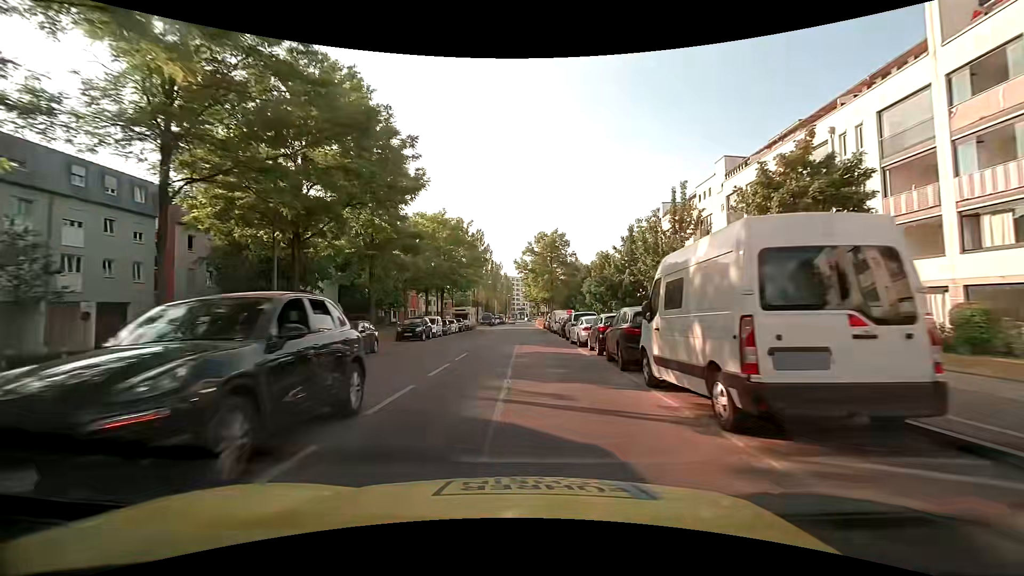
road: secondary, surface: asphalt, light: Day
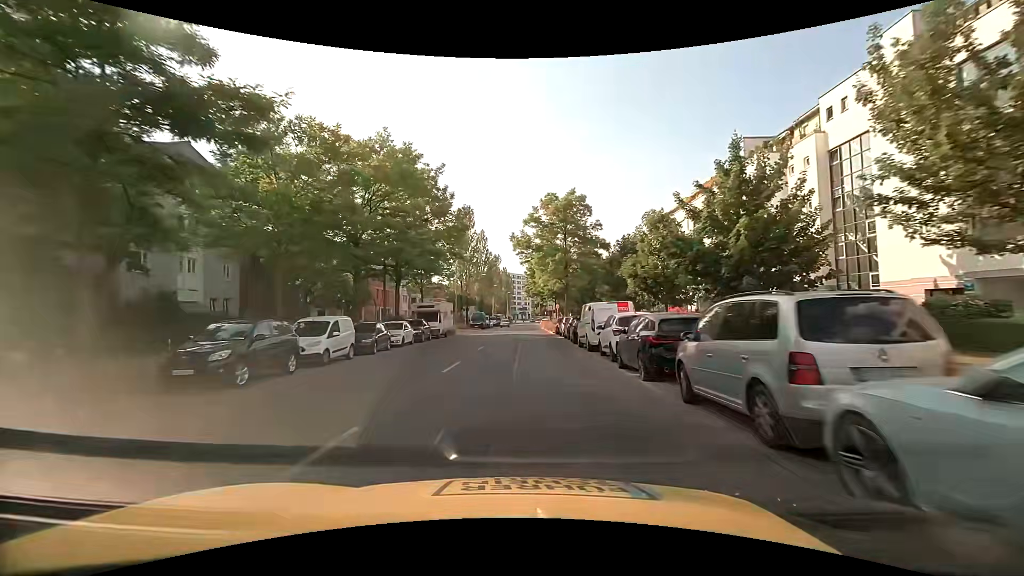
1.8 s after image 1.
(+0.2, +22.3) m; 0°
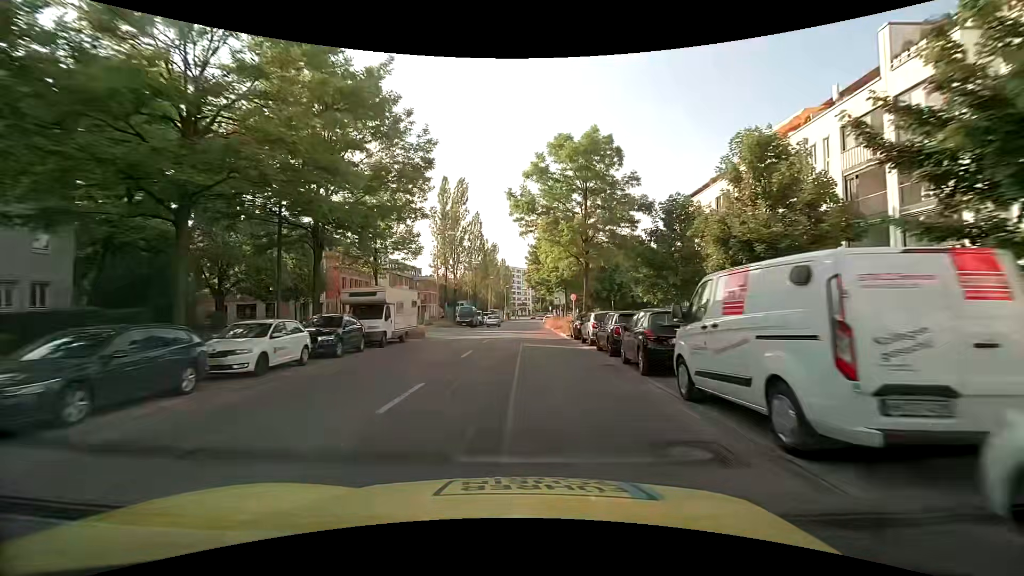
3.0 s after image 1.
(0.0, +15.3) m; 0°
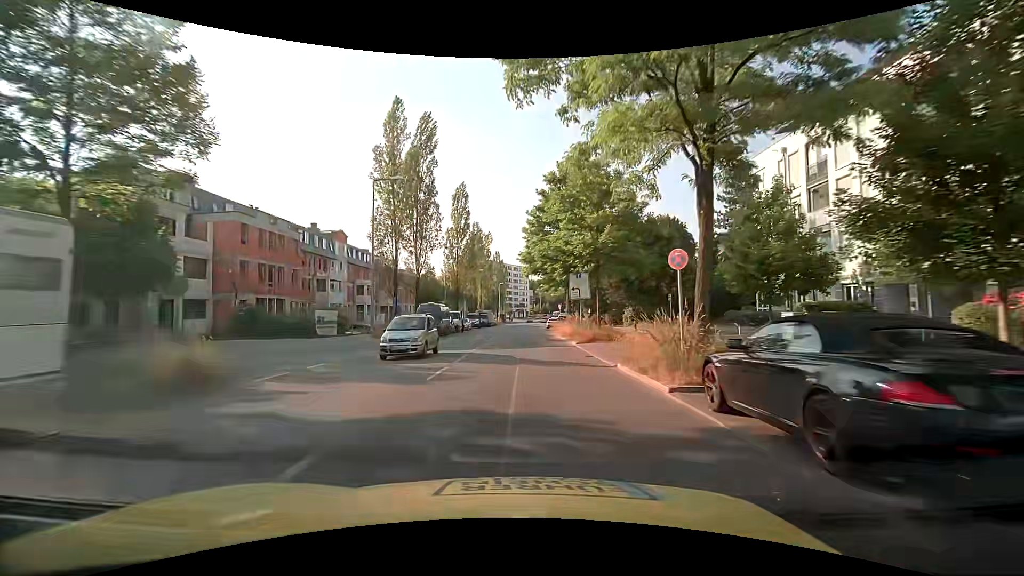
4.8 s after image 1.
(+0.1, +22.8) m; 0°
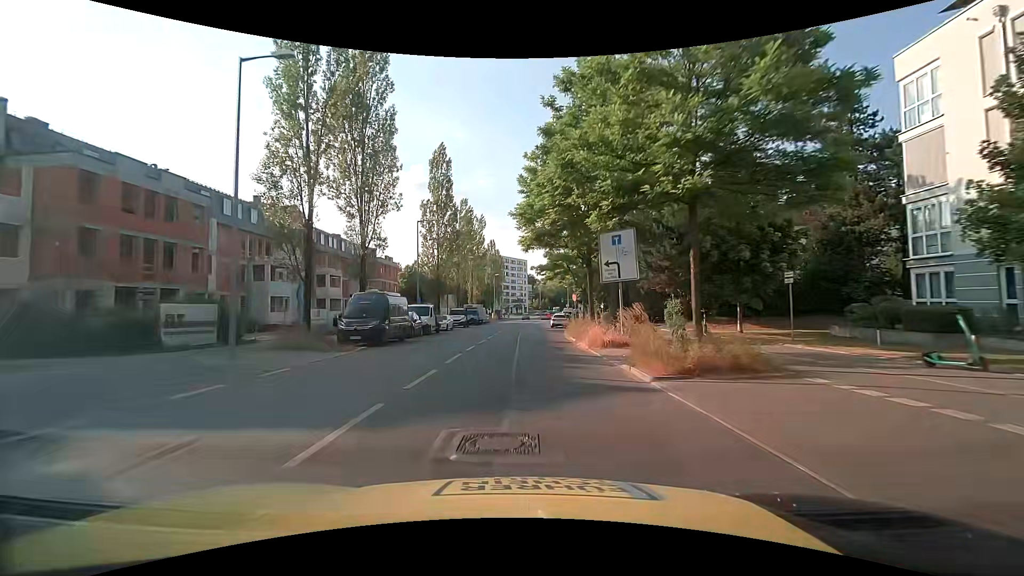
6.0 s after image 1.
(+0.1, +15.1) m; 0°
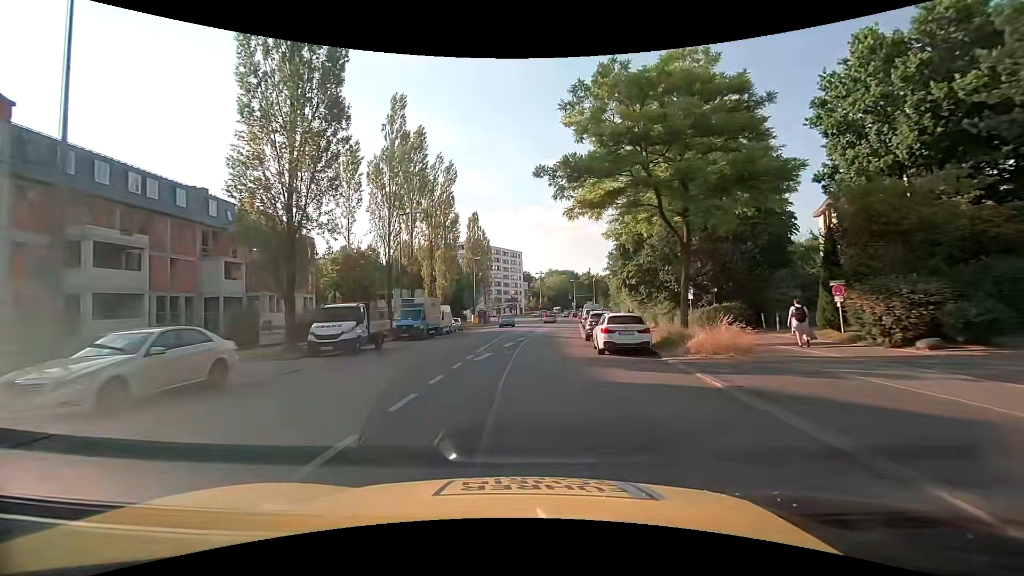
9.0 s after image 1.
(+0.2, +36.2) m; +1°
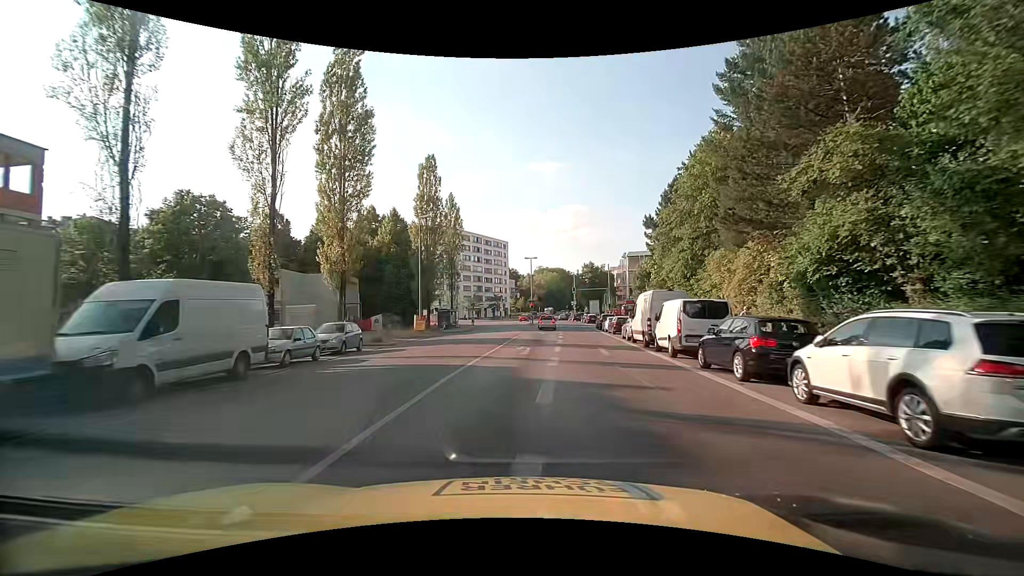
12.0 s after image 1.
(+0.2, +32.4) m; +1°
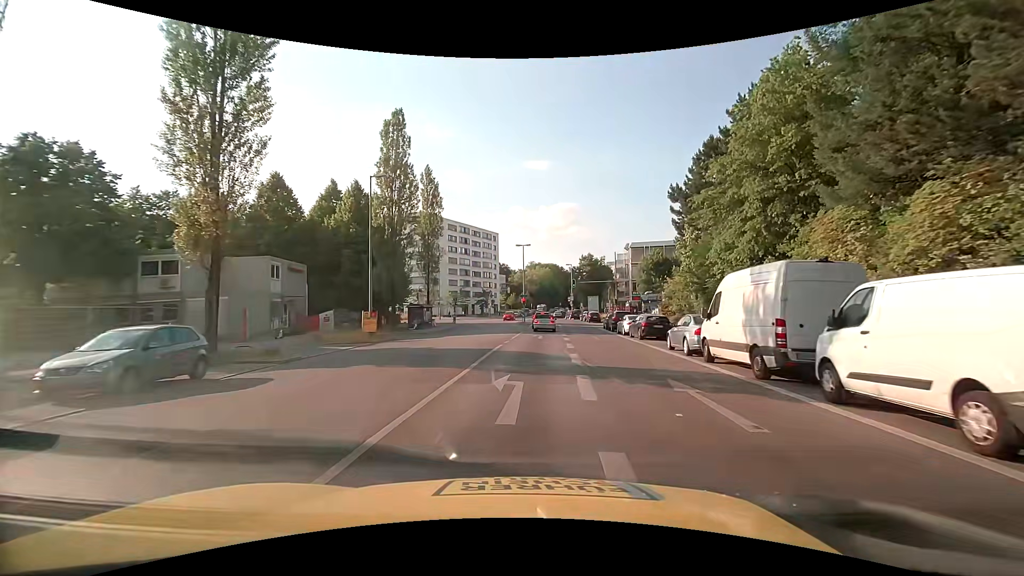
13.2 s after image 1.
(+0.2, +11.7) m; +2°
